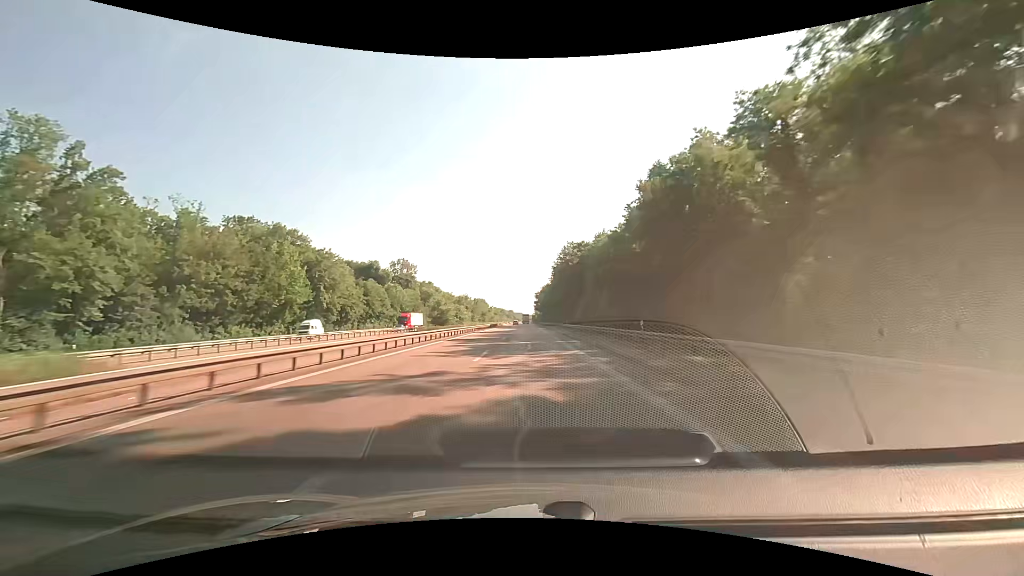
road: motorway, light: Day
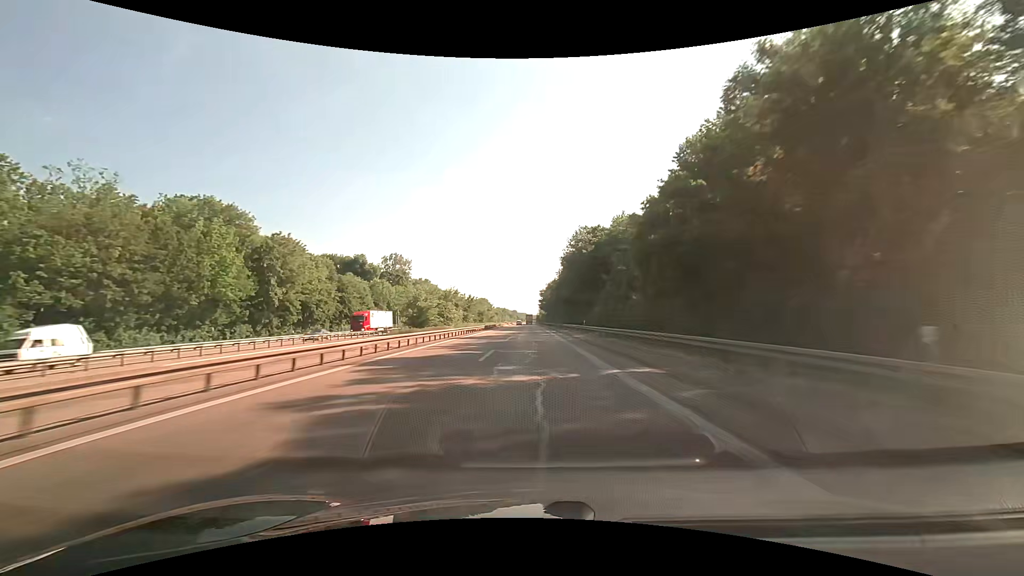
(-0.1, +18.3) m; -1°
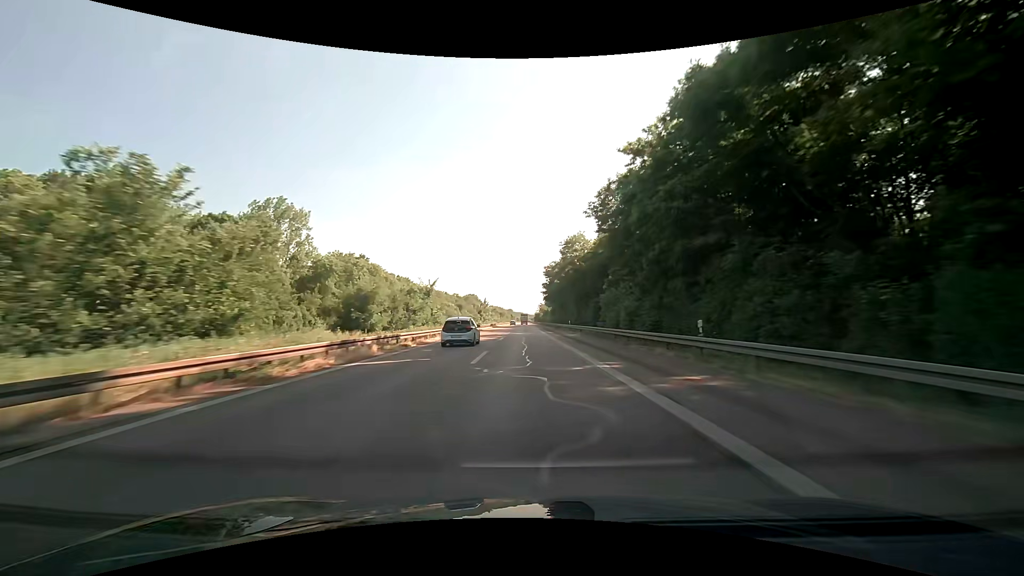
(+0.2, +90.9) m; 0°
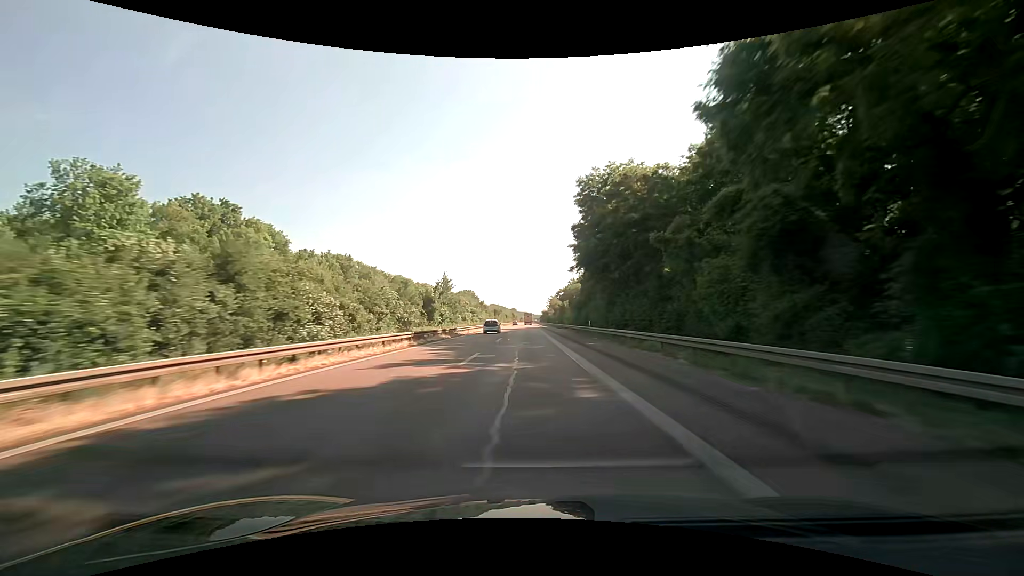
(-0.4, +72.0) m; -1°
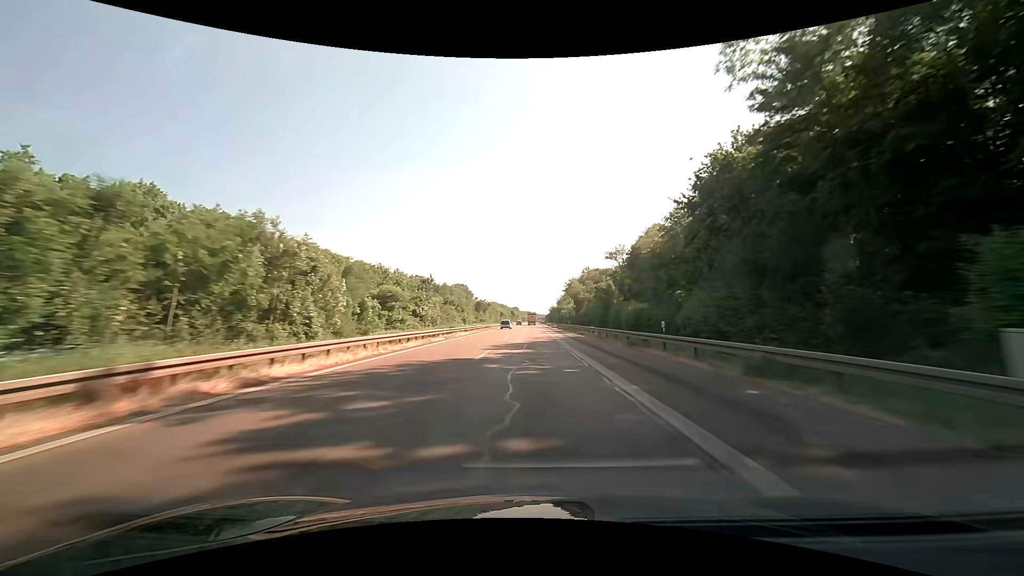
(-0.1, +71.8) m; 0°
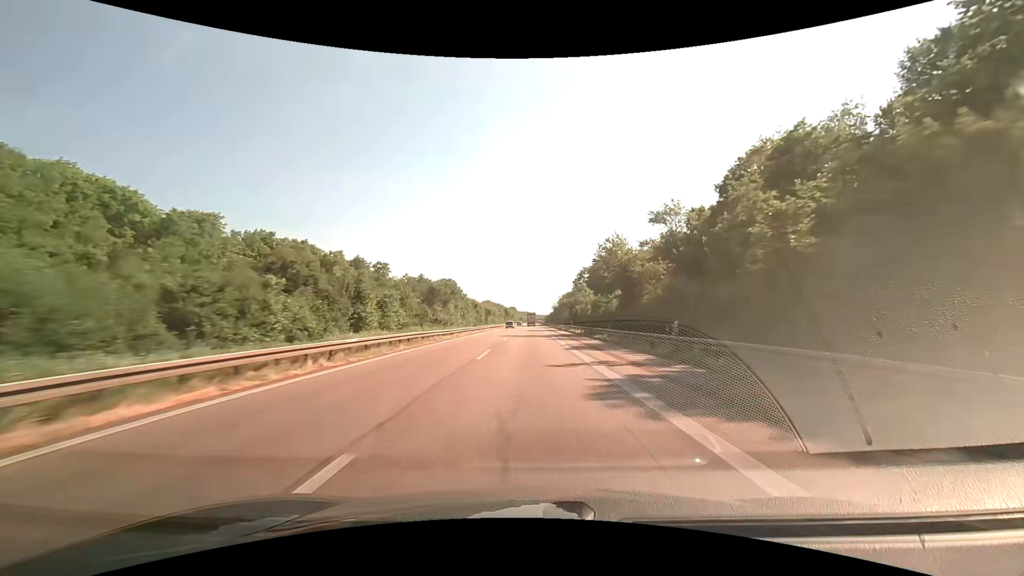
(0.0, +54.0) m; 0°
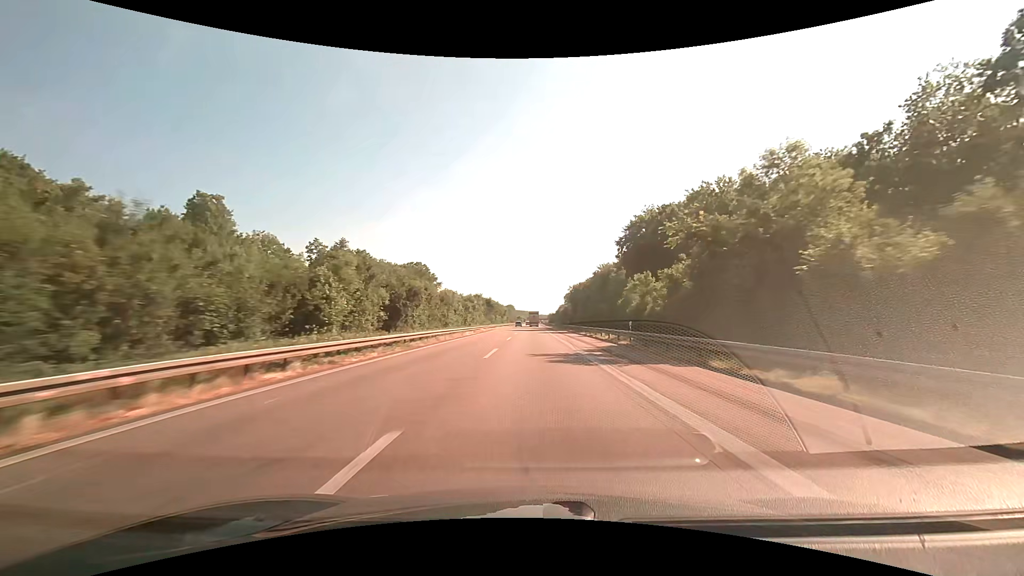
(0.0, +90.0) m; 0°
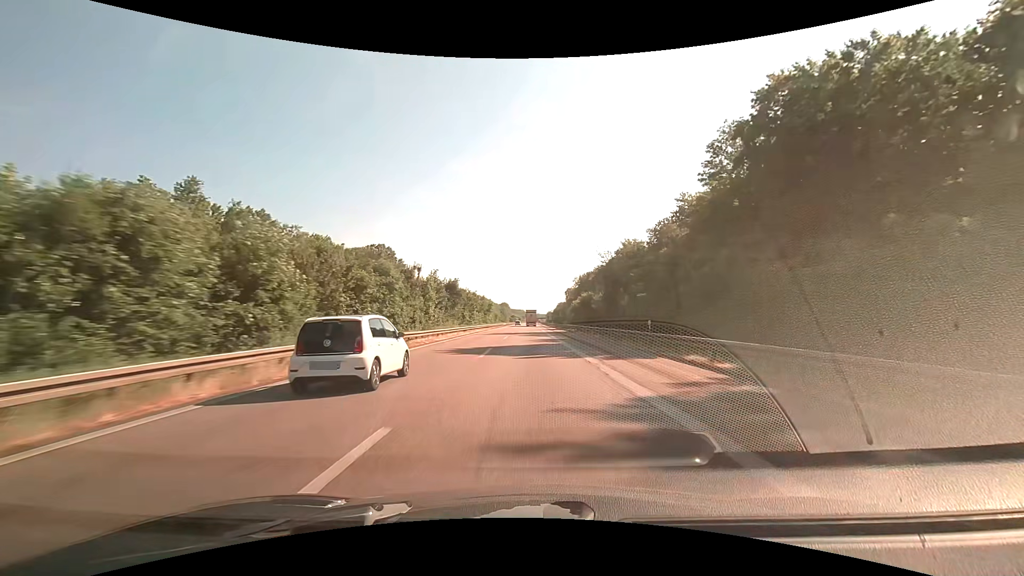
(+0.3, +53.9) m; +1°
(0, +10) (0, +20) (0, +30) (0, +40) (0, +50) (0, +60) (0, +70) (0, +80) (0, +90) (0, +100) m
